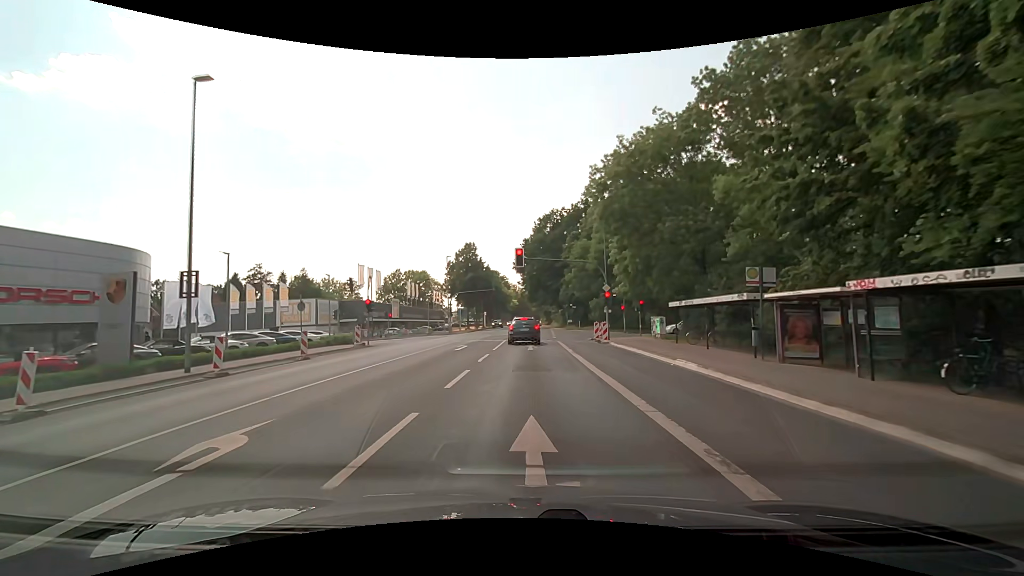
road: secondary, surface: asphalt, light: Day
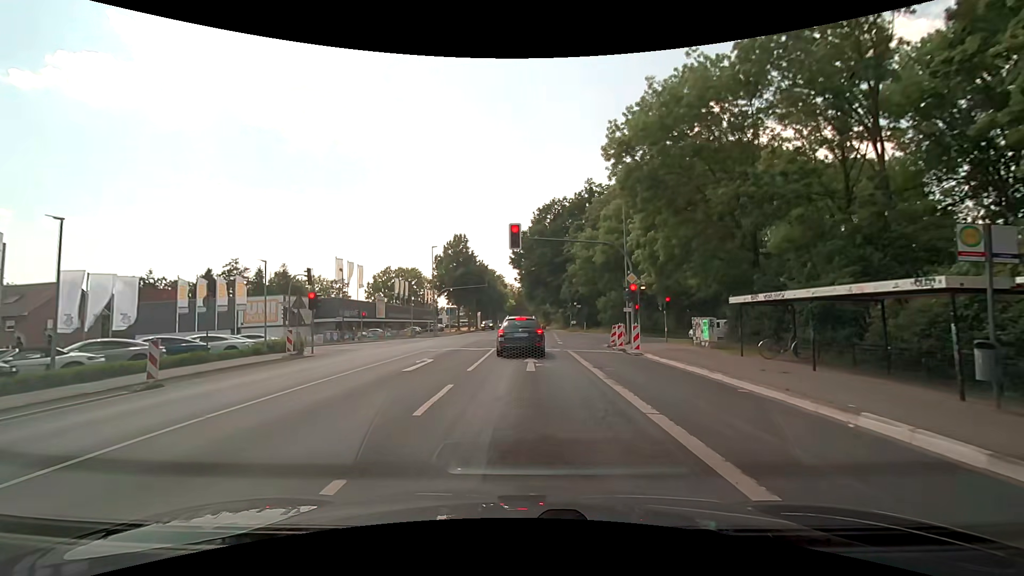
(-0.1, +8.8) m; -1°
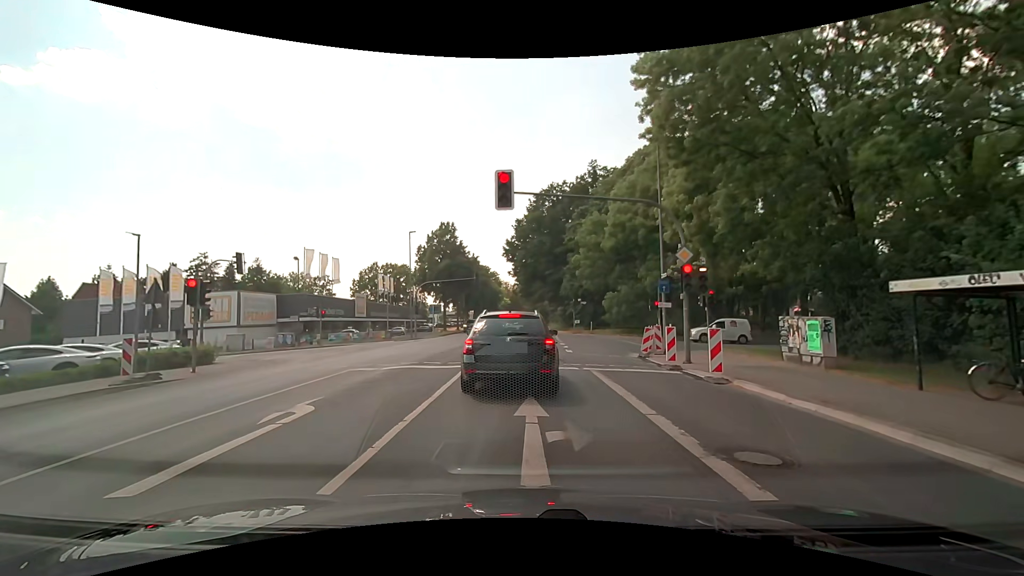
(+0.1, +8.8) m; +1°
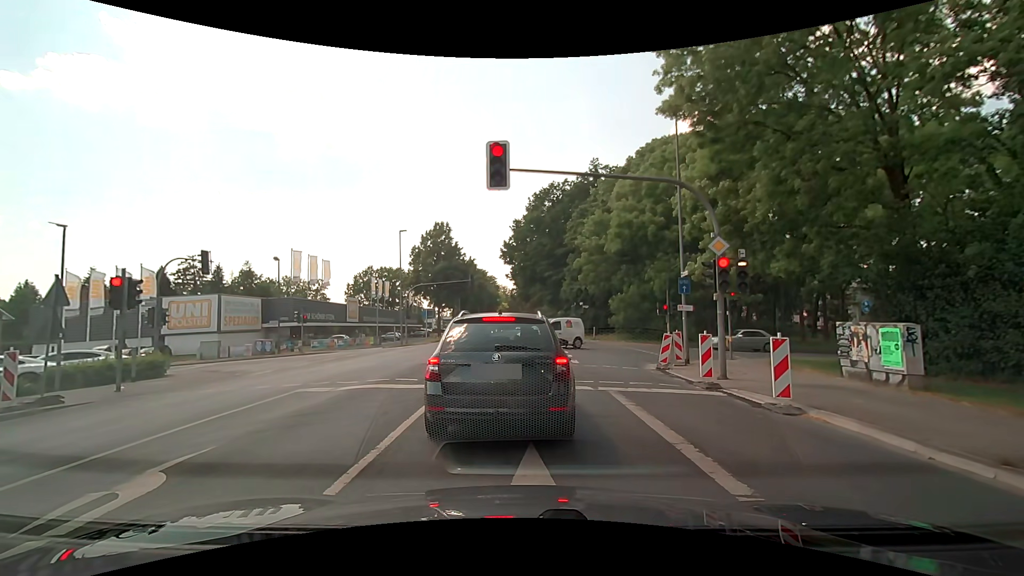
(0.0, +2.8) m; -1°
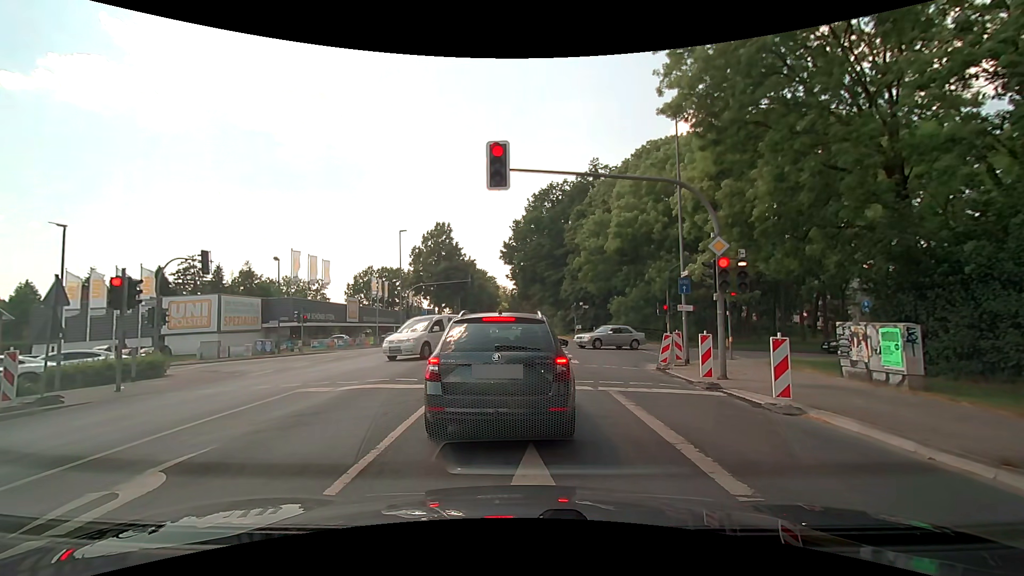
(0.0, 0.0) m; 0°
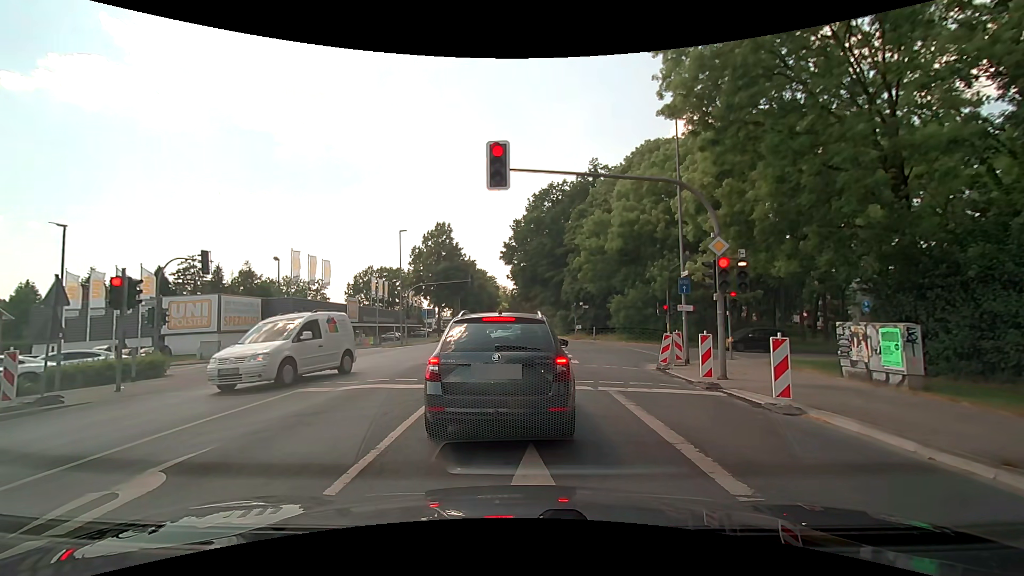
(0.0, 0.0) m; 0°
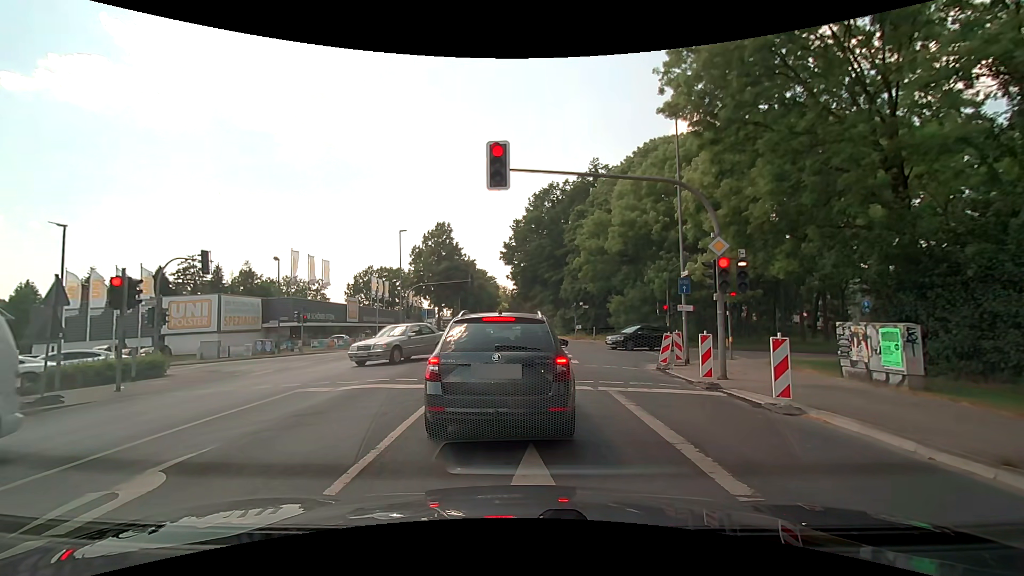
(0.0, 0.0) m; 0°
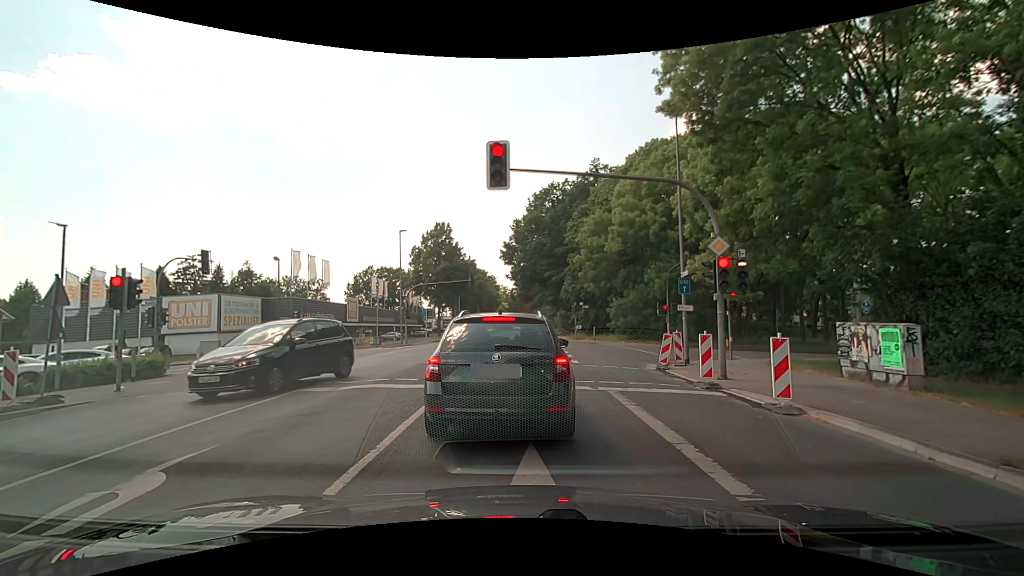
(0.0, 0.0) m; 0°
(0, +10) (+1, +20) (+1, +30) (+1, +40) (+2, +50) (+2, +60) (+2, +70) (+2, +80) (+3, +90) (+3, +100) m
